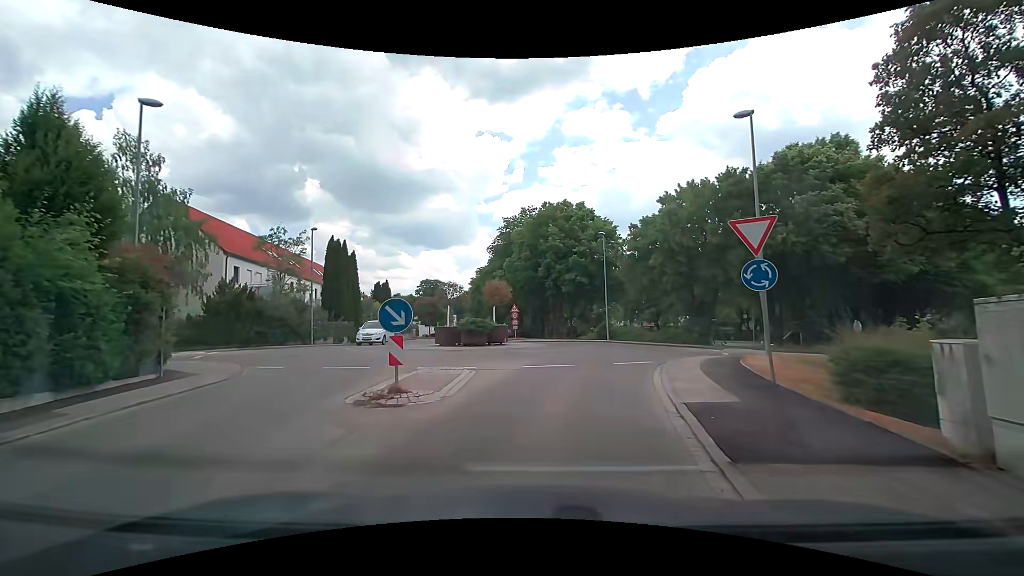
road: residential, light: Day
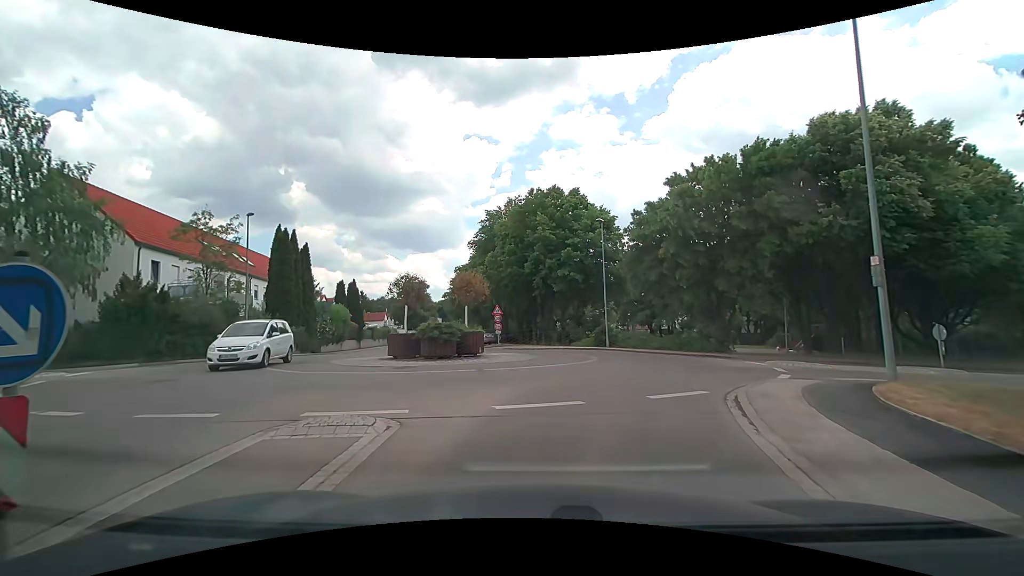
(+0.2, +6.0) m; +3°
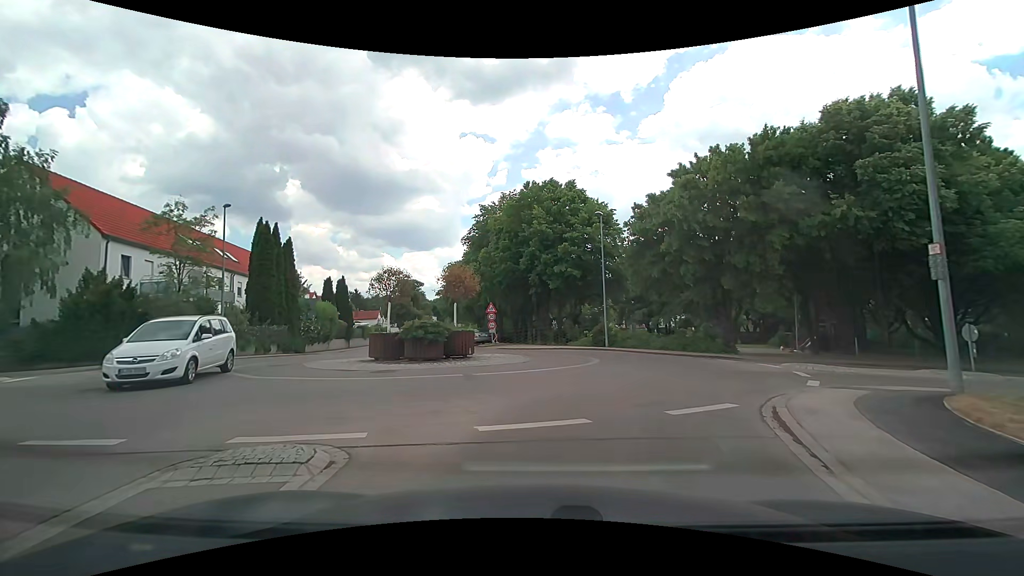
(0.0, +1.6) m; 0°
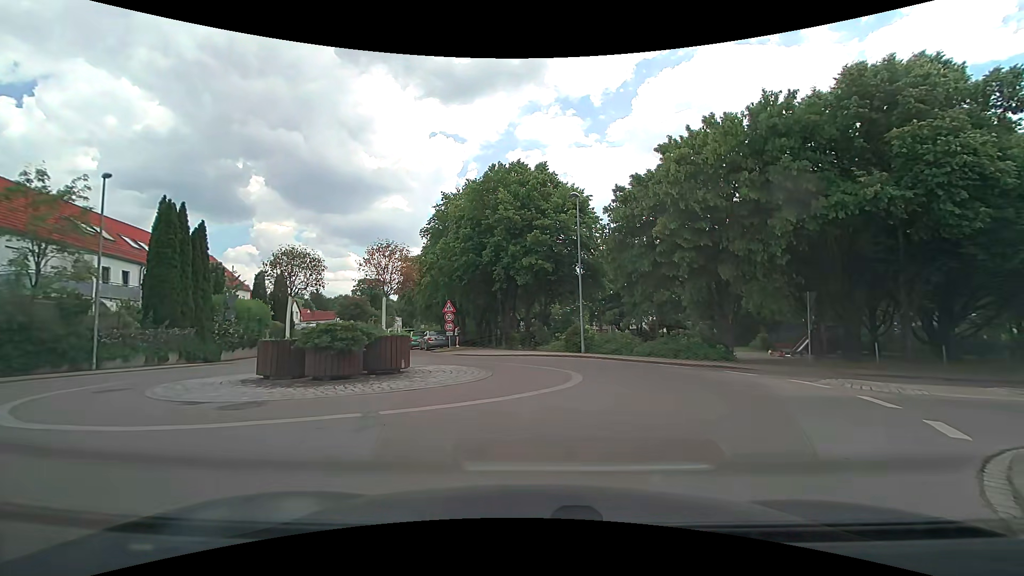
(+0.1, +5.1) m; +4°
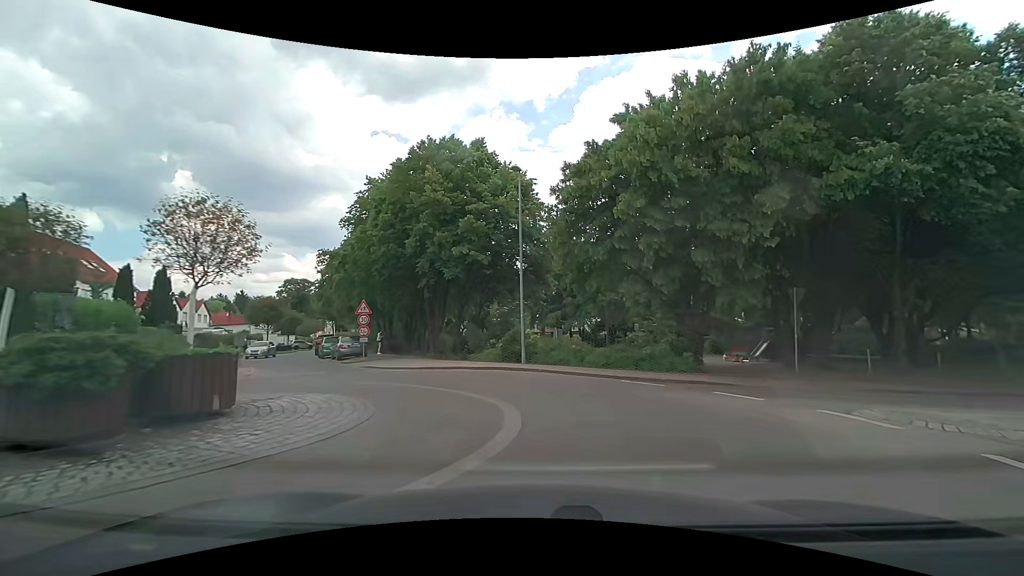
(+0.2, +5.2) m; +6°
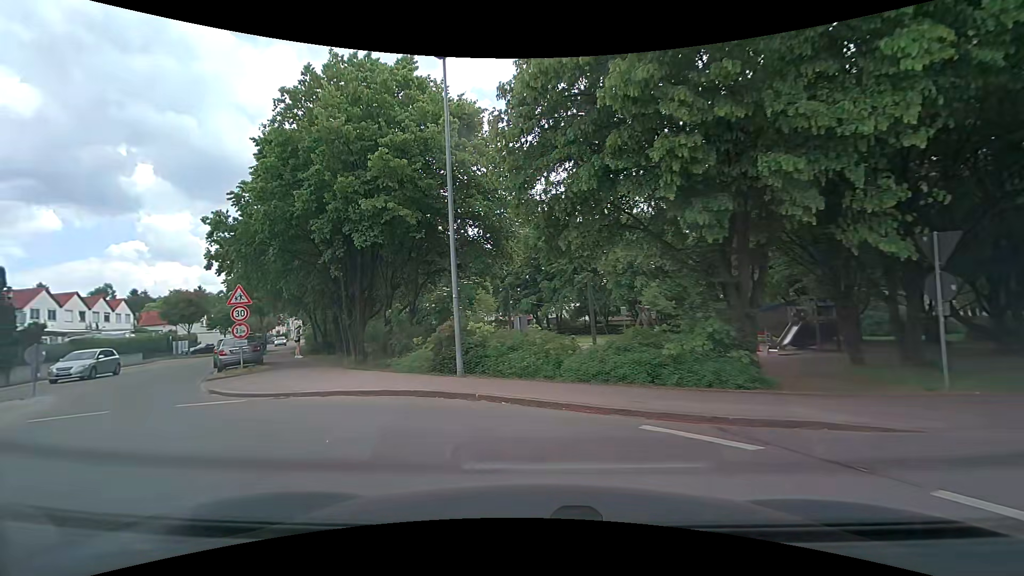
(+0.7, +8.1) m; +3°
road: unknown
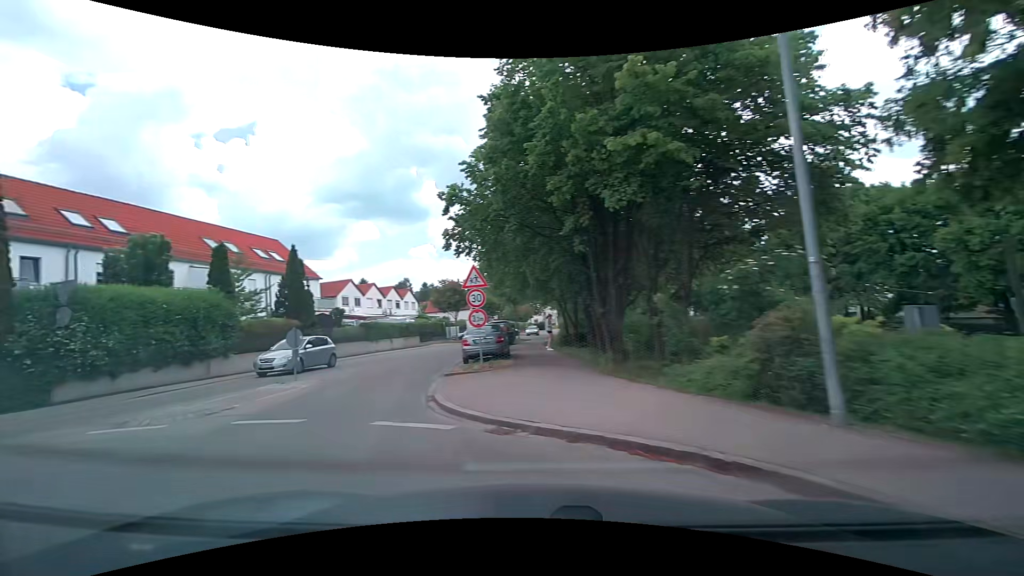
(-1.1, +5.3) m; -28°
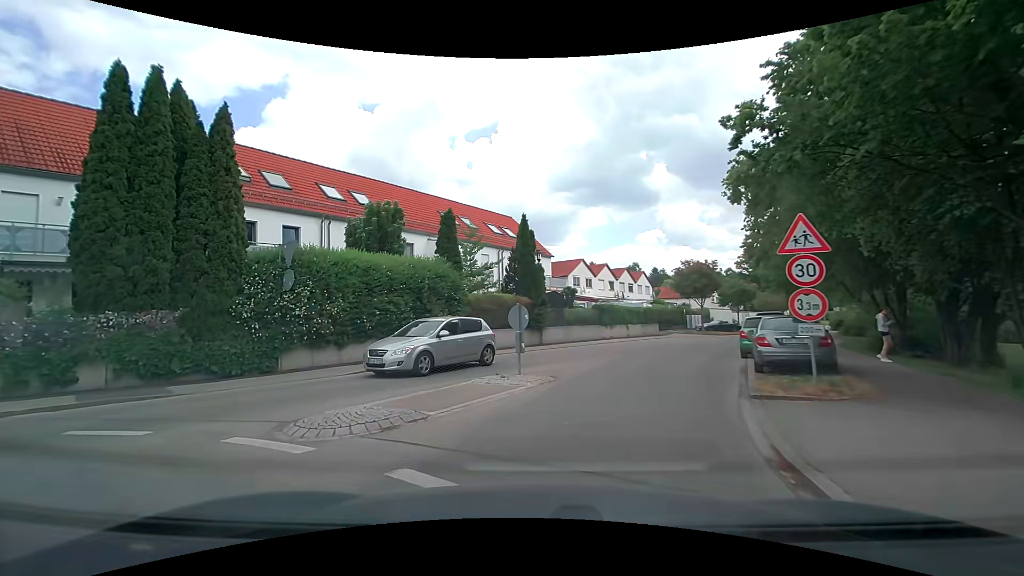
(-1.4, +5.2) m; -27°
(+1, +10) (+5, +19) (+9, +28) (+14, +37) (+21, +45) (+27, +52) (+33, +60) (+38, +69) (+43, +78) (+47, +87) m
